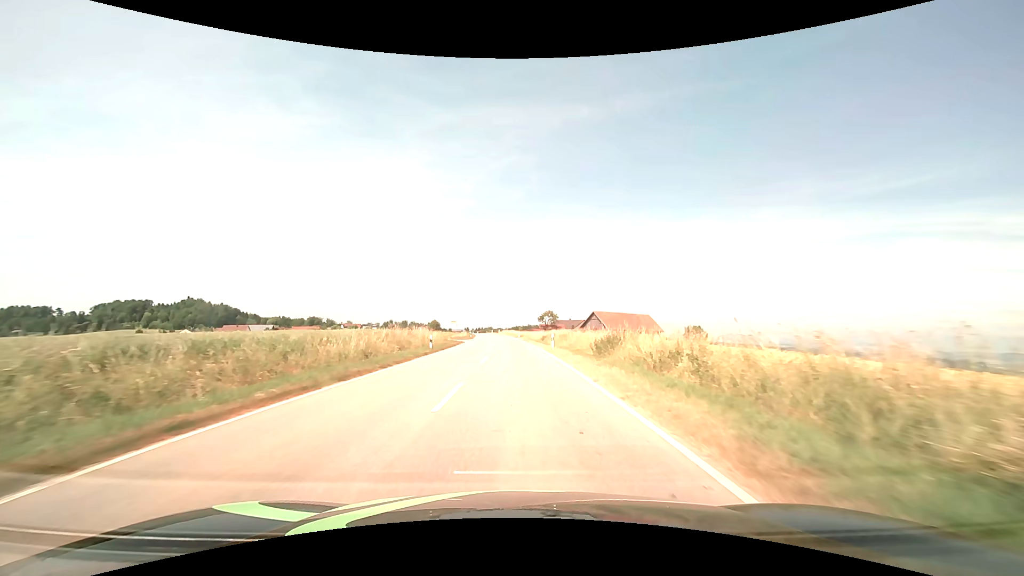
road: tertiary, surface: asphalt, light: Day
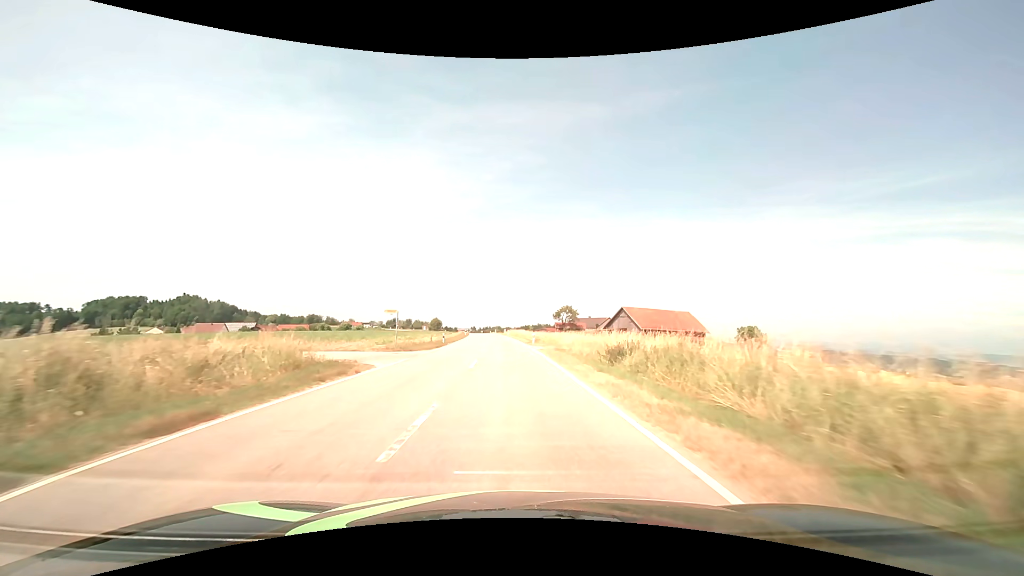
(-0.4, +38.1) m; -1°
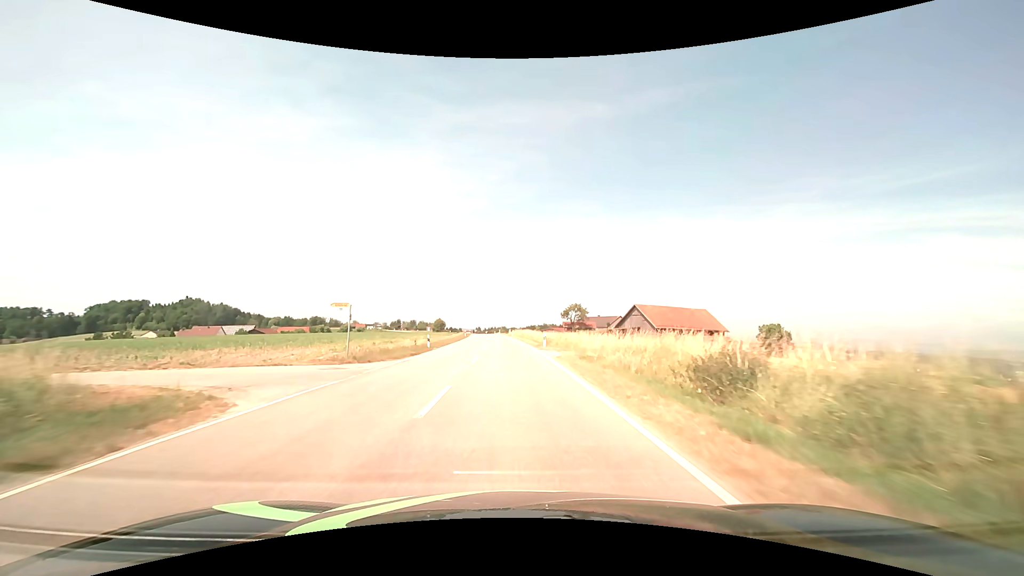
(0.0, +9.7) m; 0°
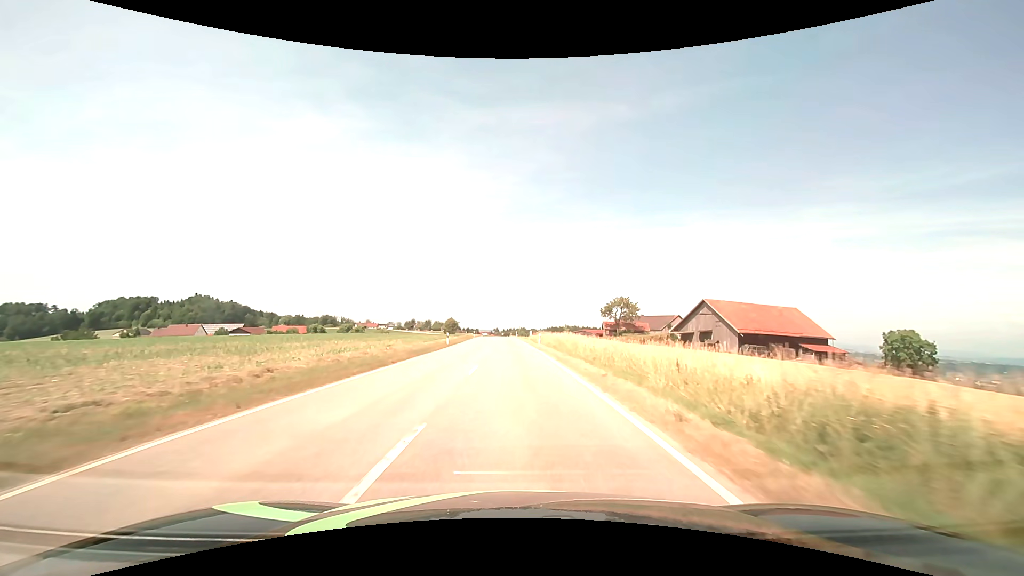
(-1.0, +39.5) m; -2°
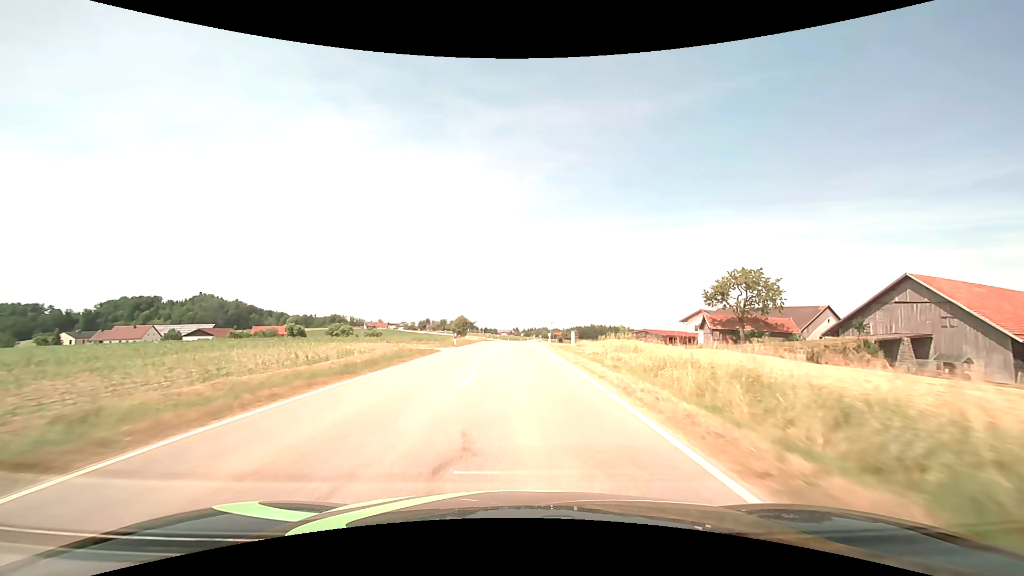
(-1.0, +50.3) m; -2°
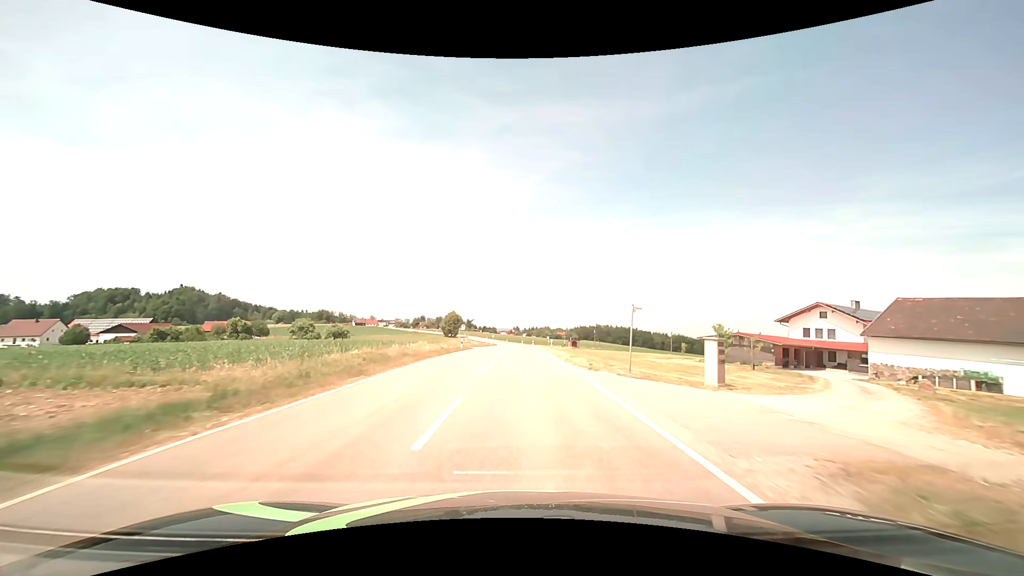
(-0.1, +40.9) m; 0°
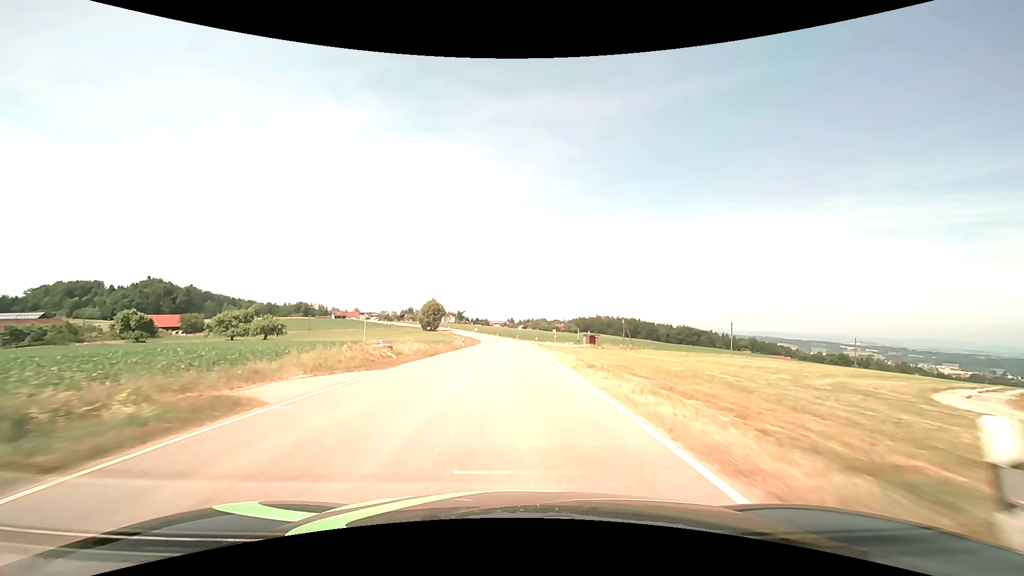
(+0.4, +41.5) m; +1°
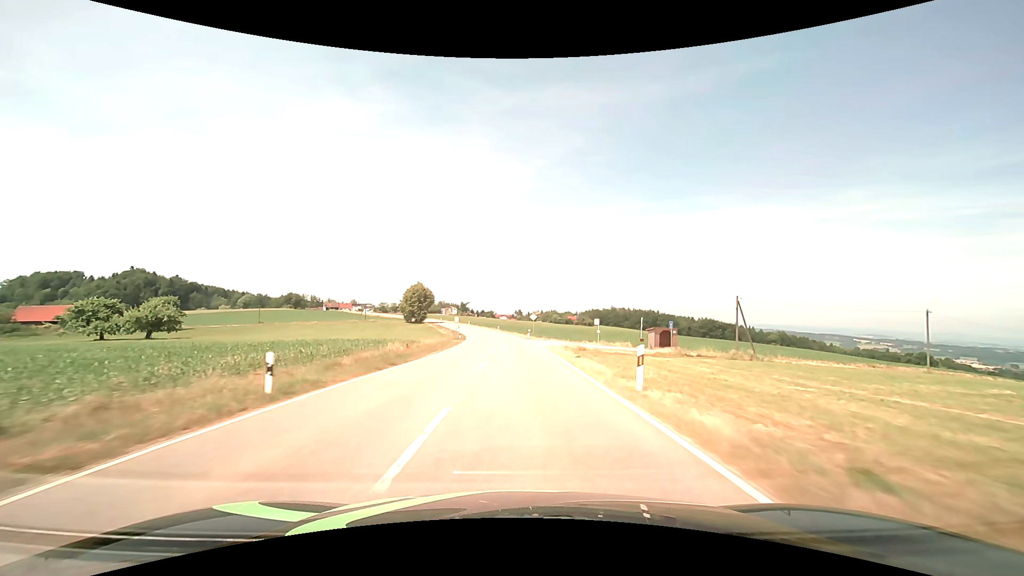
(-0.3, +42.7) m; -1°
(0, +10) (0, +20) (0, +30) (0, +40) (-1, +50) (-1, +60) (-2, +70) (-4, +80) (-5, +90) (-7, +100) m
